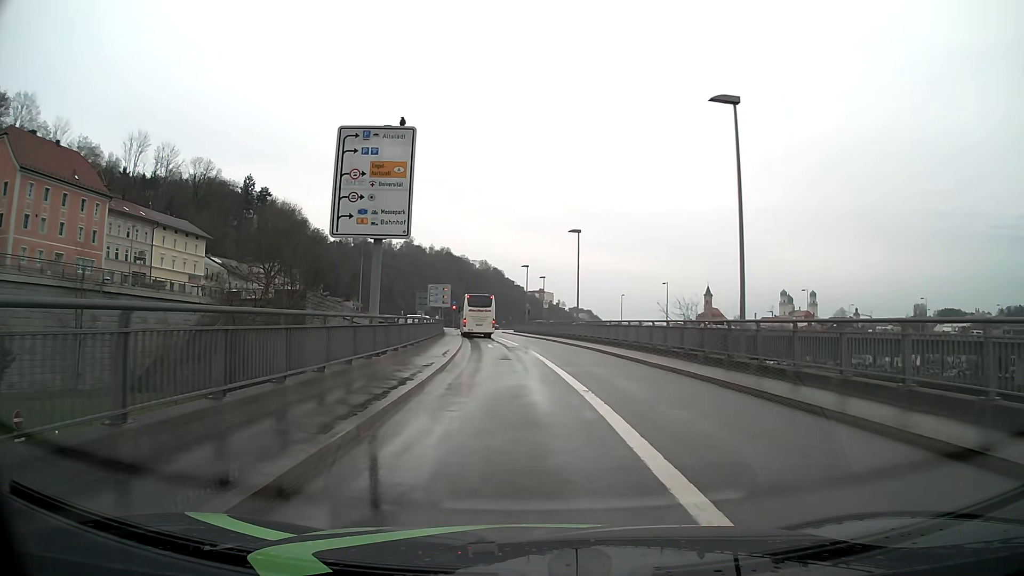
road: primary_link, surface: asphalt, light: Day
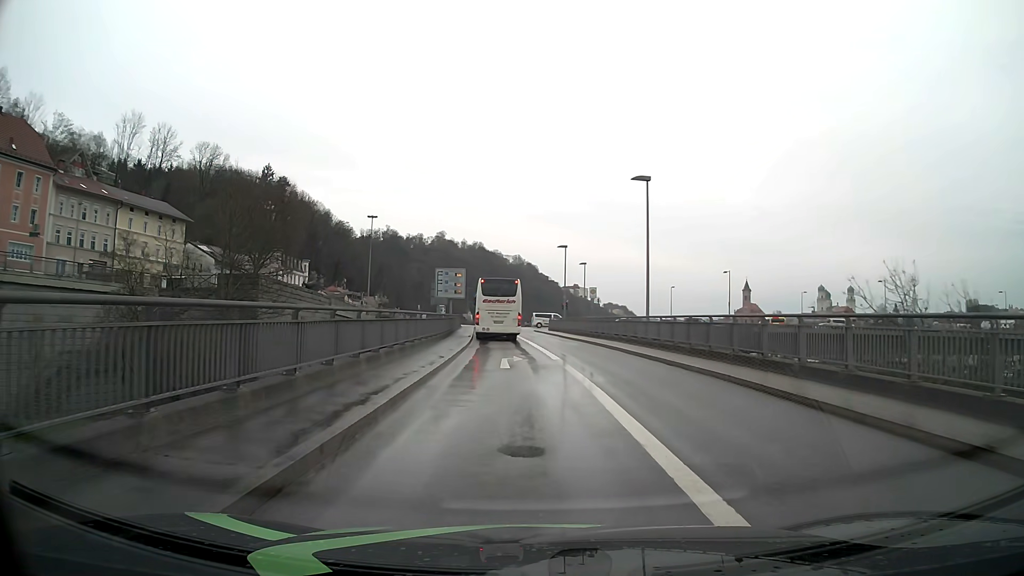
(-0.4, +16.8) m; -3°
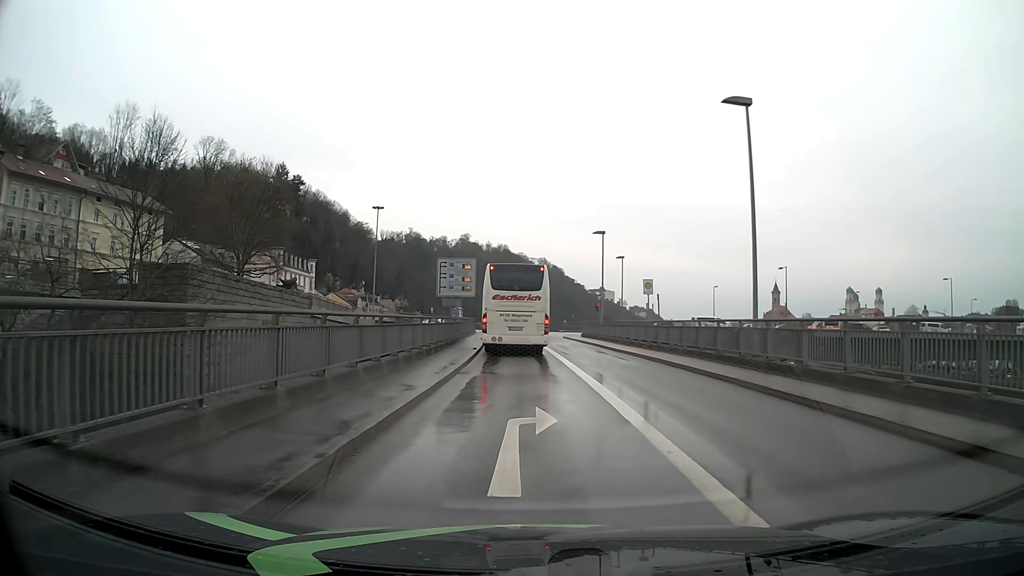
(-0.2, +11.9) m; -2°
